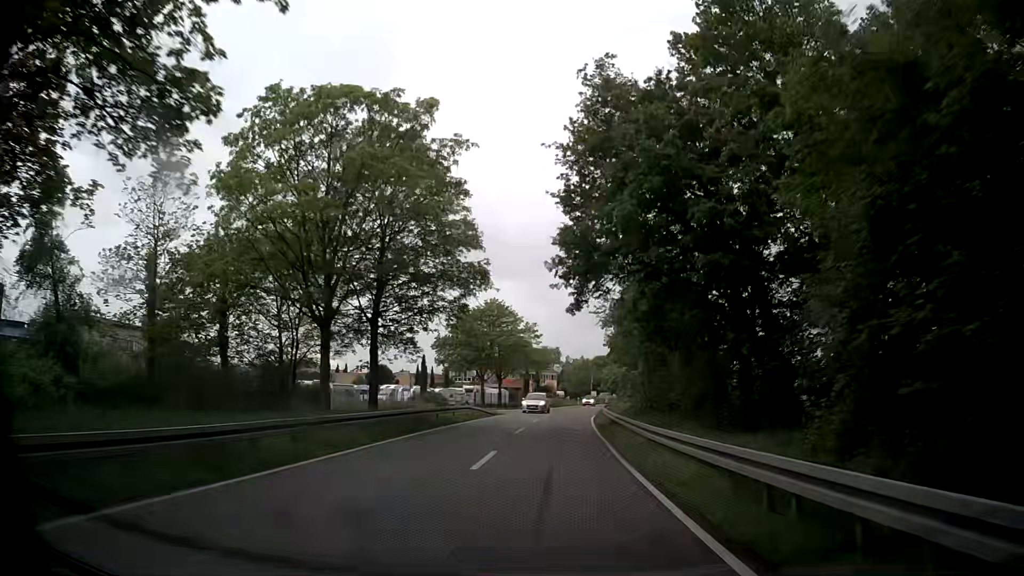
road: secondary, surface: asphalt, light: Day
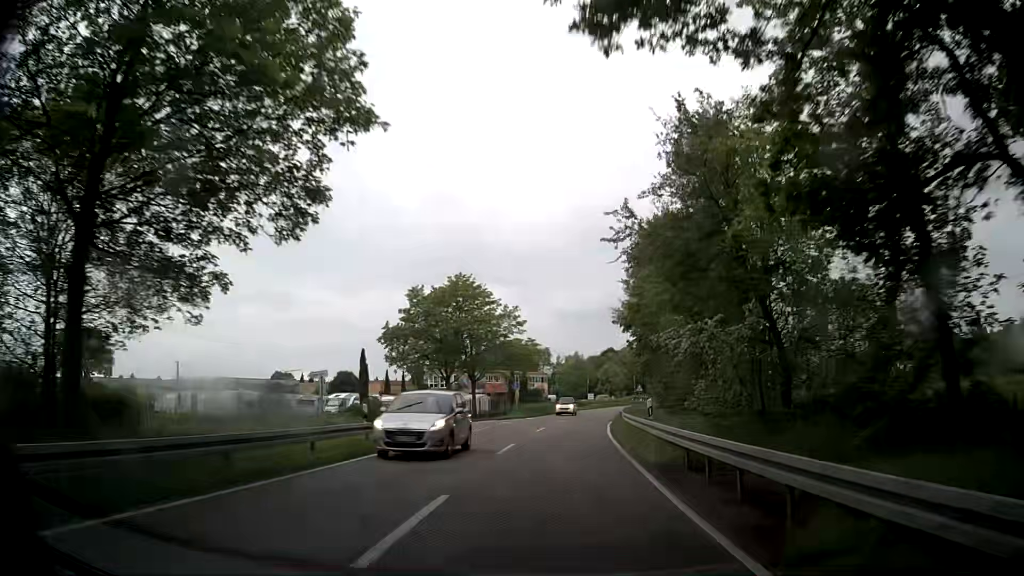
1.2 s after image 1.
(+0.1, +19.3) m; +1°
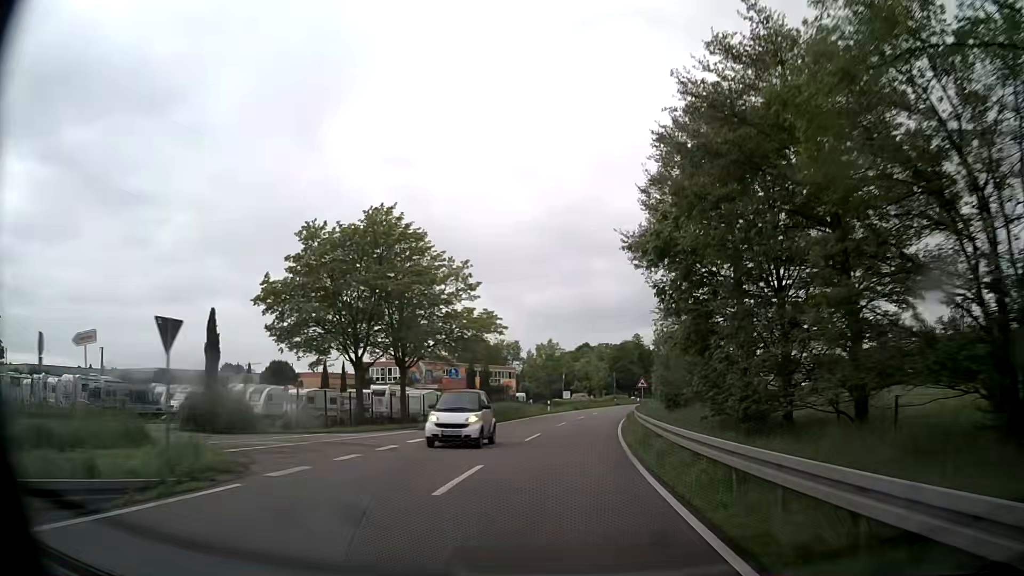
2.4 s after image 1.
(+0.3, +20.1) m; +2°
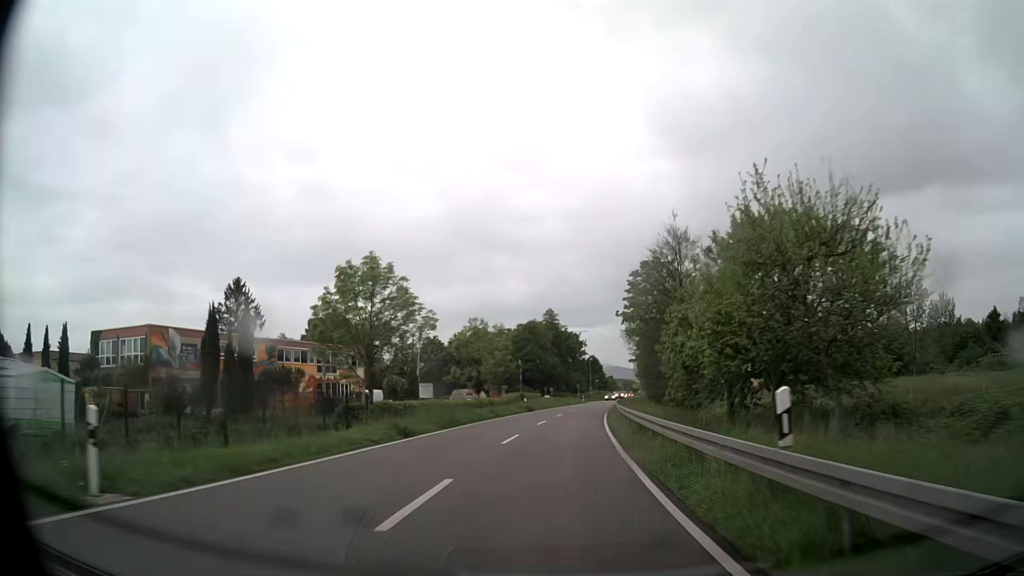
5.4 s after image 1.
(+4.0, +50.3) m; +8°
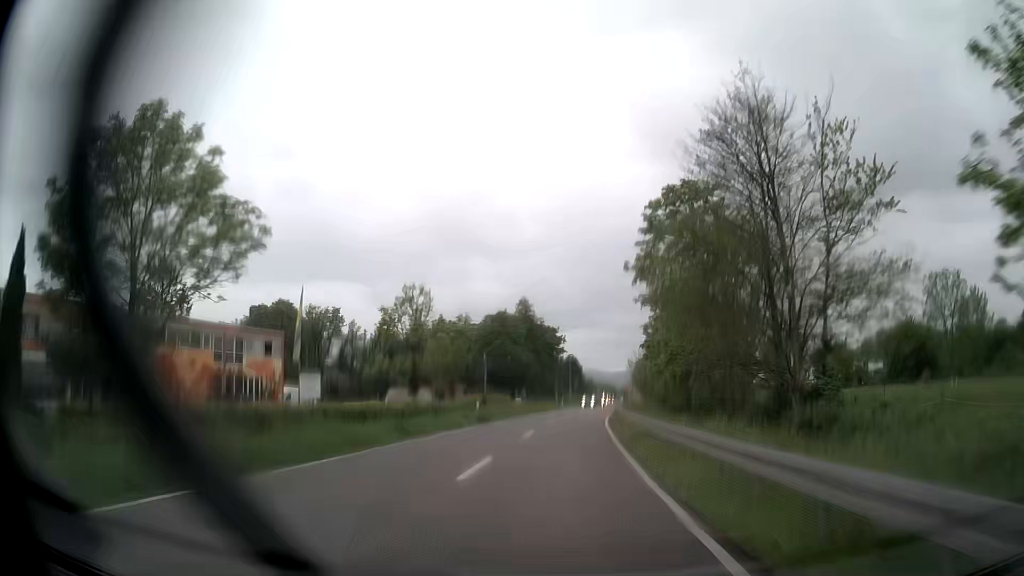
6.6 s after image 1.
(+0.4, +19.5) m; +2°
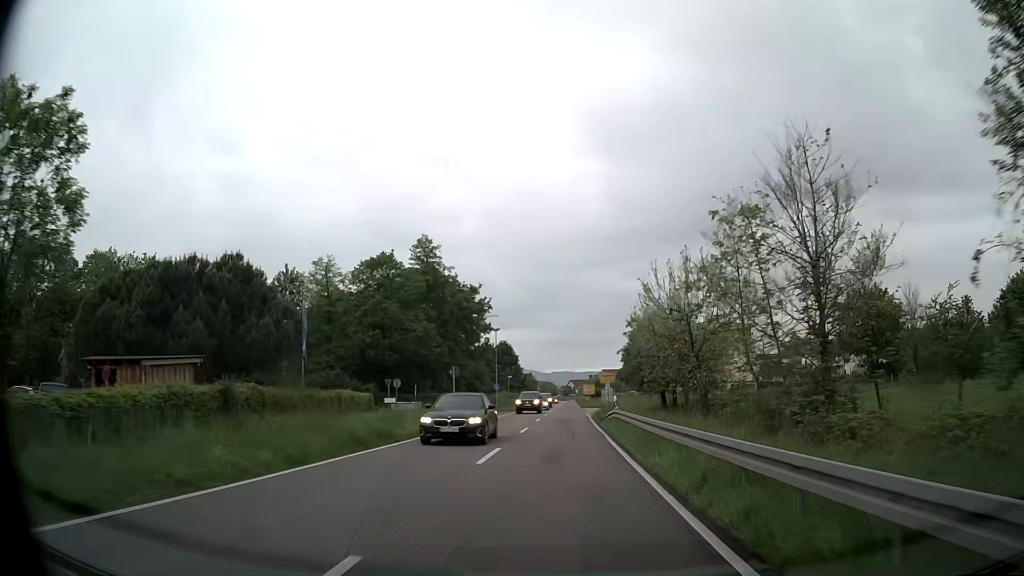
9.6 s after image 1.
(+2.4, +45.3) m; +5°
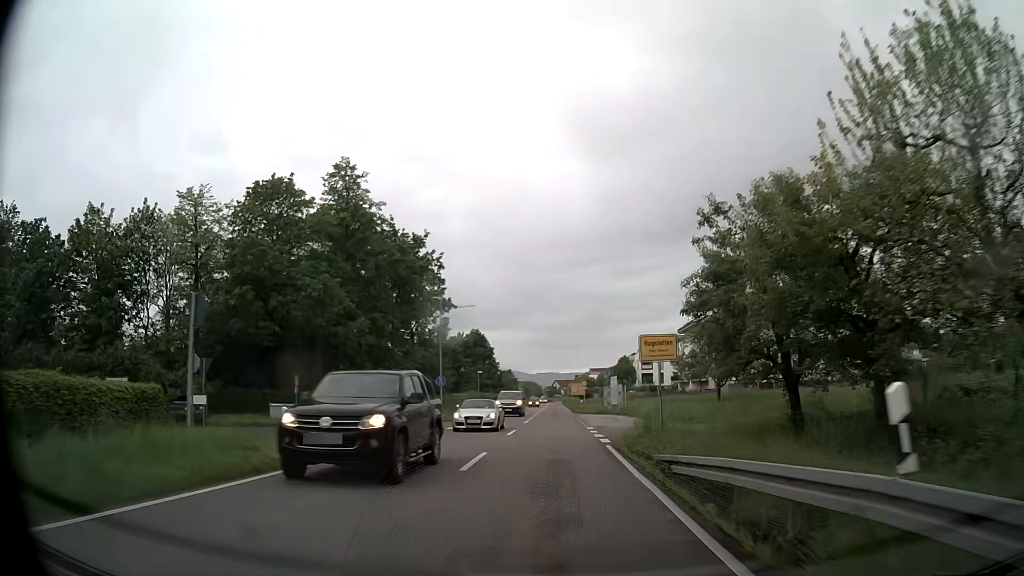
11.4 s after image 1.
(+0.5, +25.0) m; +2°
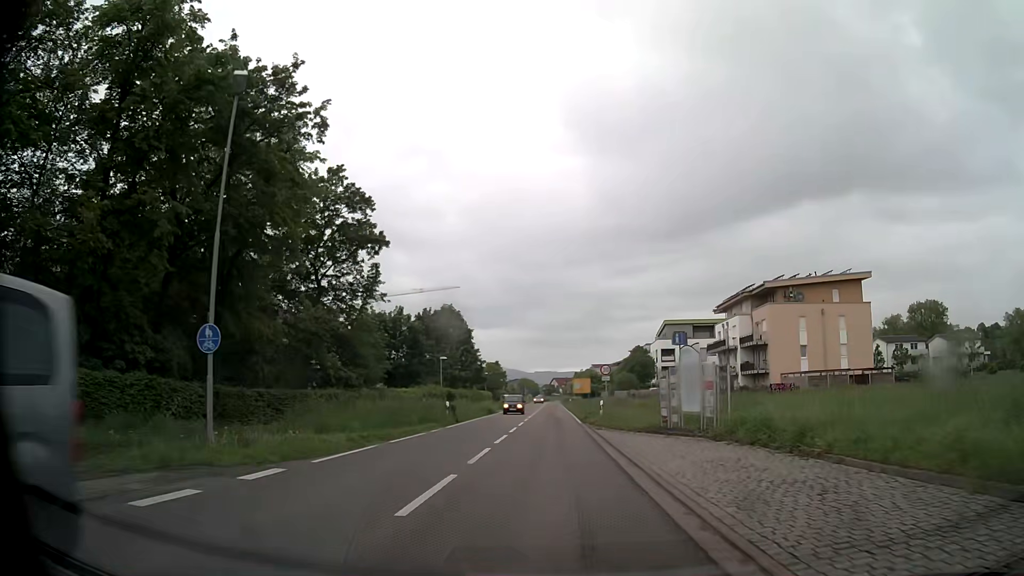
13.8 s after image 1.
(0.0, +28.6) m; 0°
(0, +10) (0, +20) (0, +30) (0, +40) (0, +50) (0, +60) (0, +70) (0, +80) (0, +90) (0, +100) m
